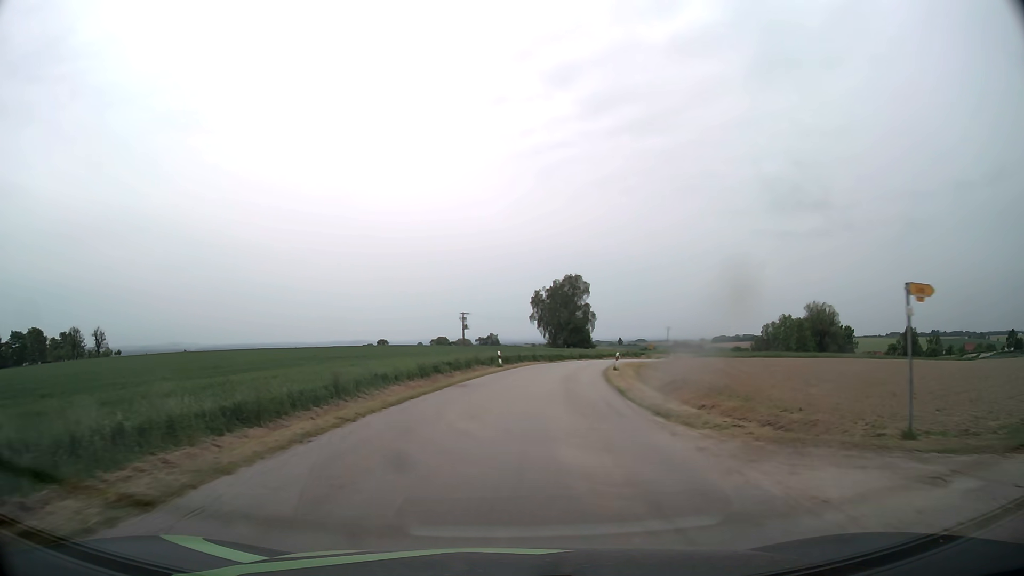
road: tertiary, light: Day
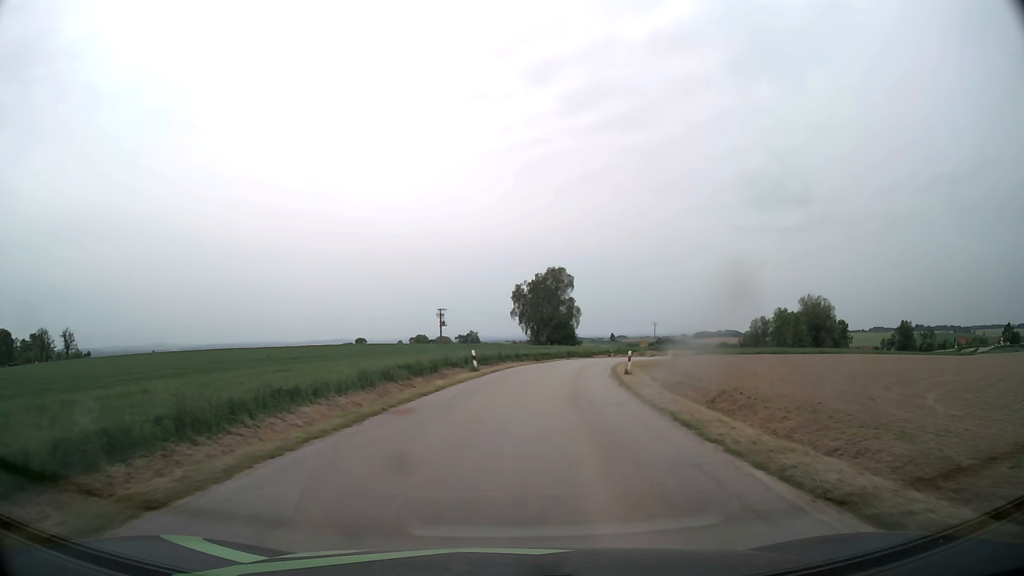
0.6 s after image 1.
(+0.1, +9.6) m; +2°
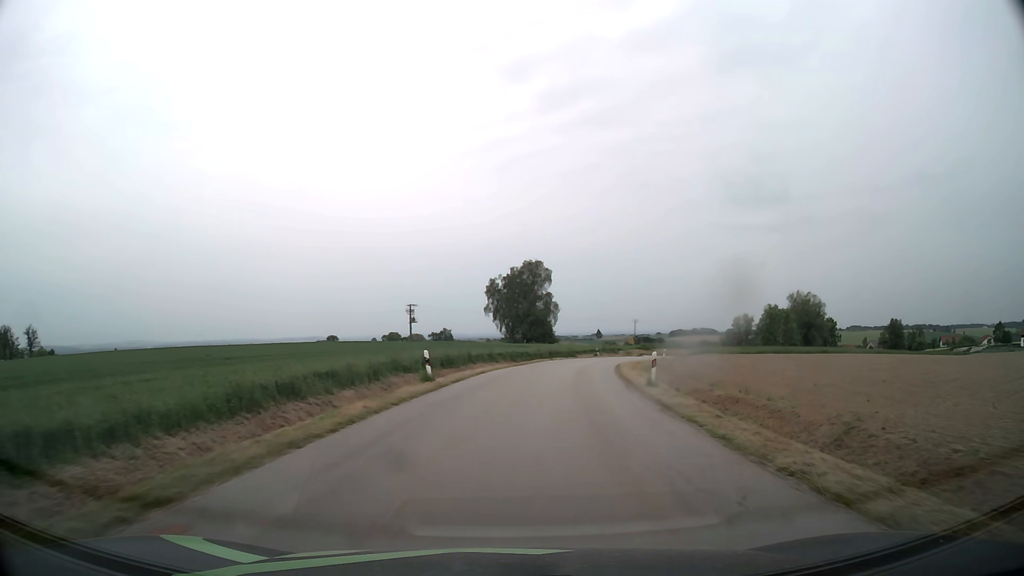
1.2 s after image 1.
(+0.1, +9.4) m; +2°
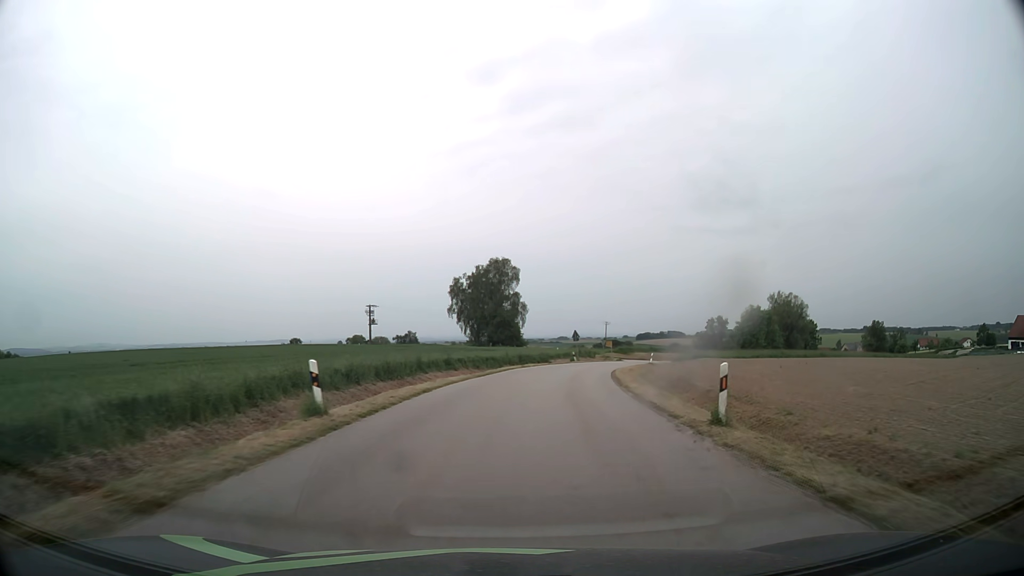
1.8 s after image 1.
(+0.3, +9.3) m; +3°
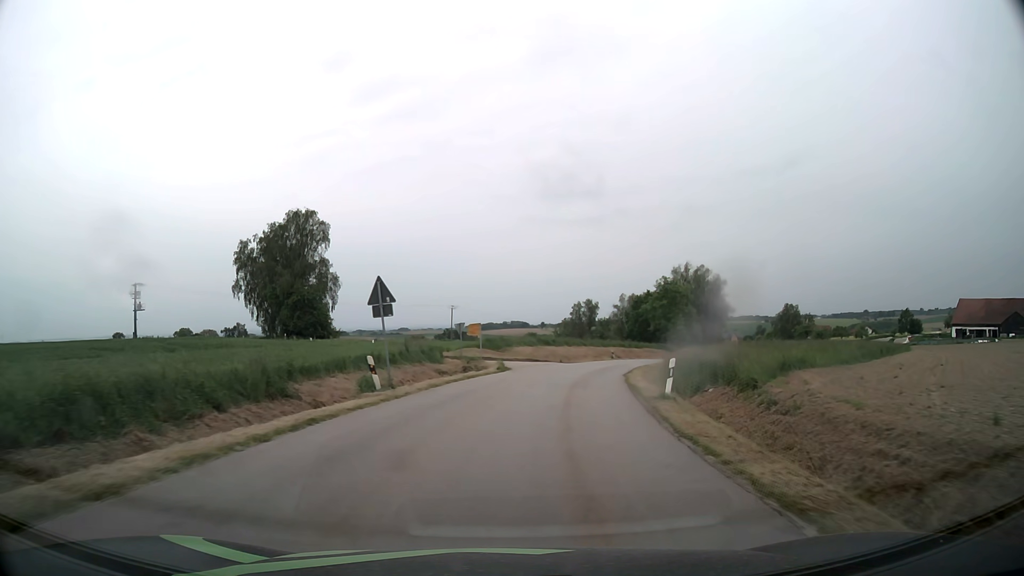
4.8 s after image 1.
(+5.3, +45.4) m; +13°
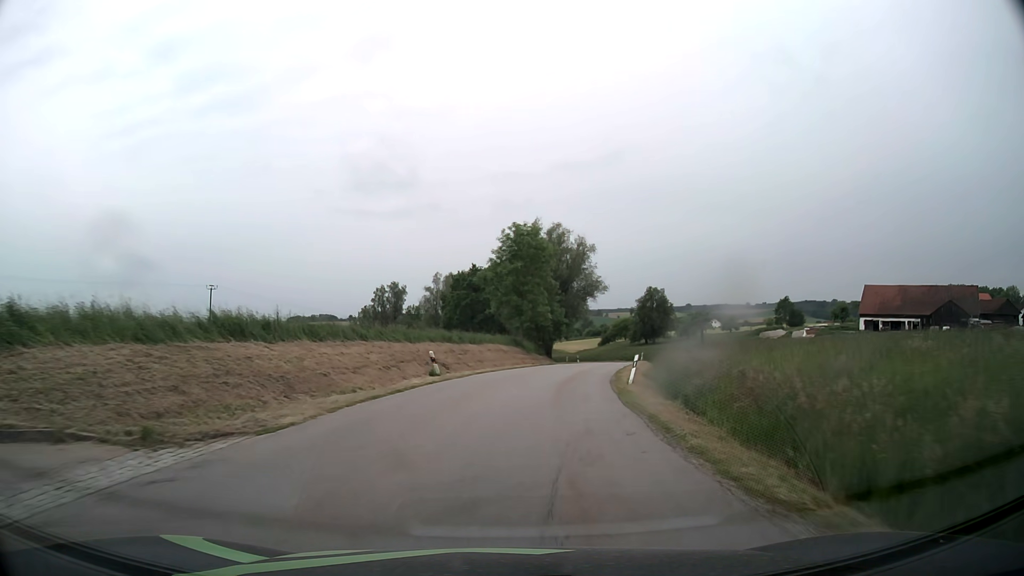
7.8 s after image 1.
(+6.0, +42.8) m; +15°
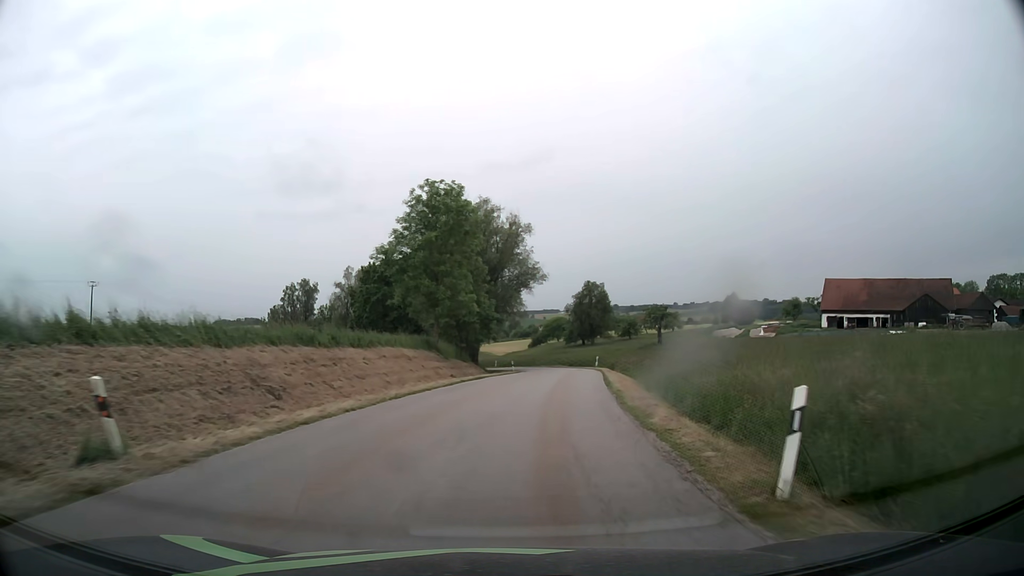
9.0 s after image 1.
(+1.1, +17.5) m; +7°
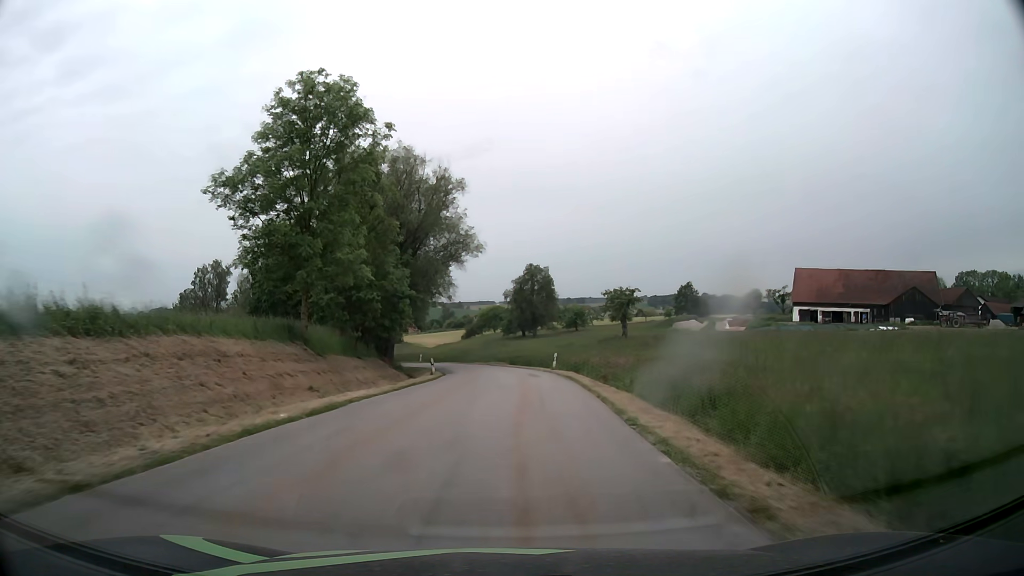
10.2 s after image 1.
(+1.0, +17.5) m; +6°
(0, +10) (0, +20) (0, +30) (0, +40) (-1, +50) (-3, +60) (-6, +69) (-9, +79) (-13, +88) (-18, +97) m
